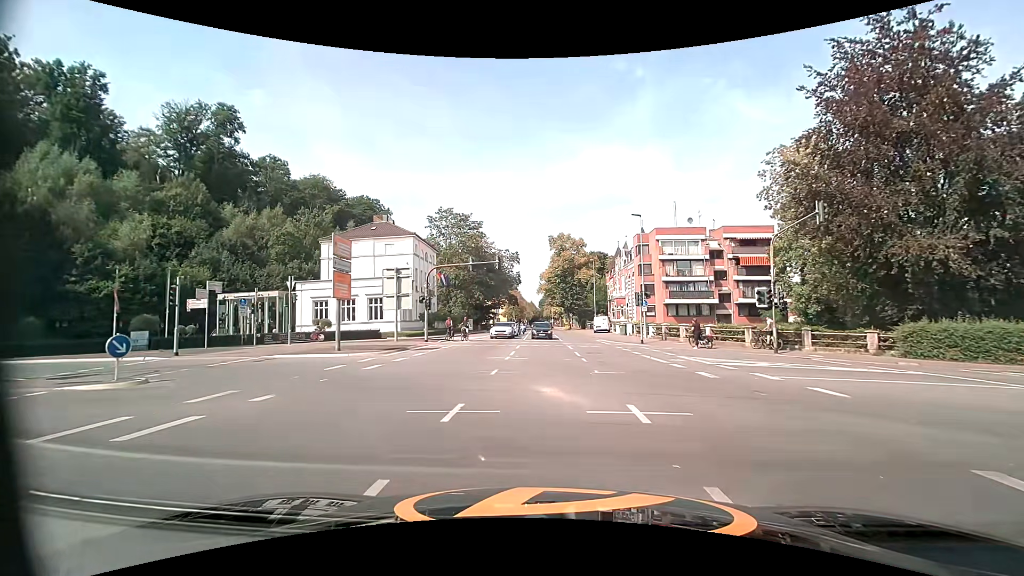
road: tertiary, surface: asphalt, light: Day
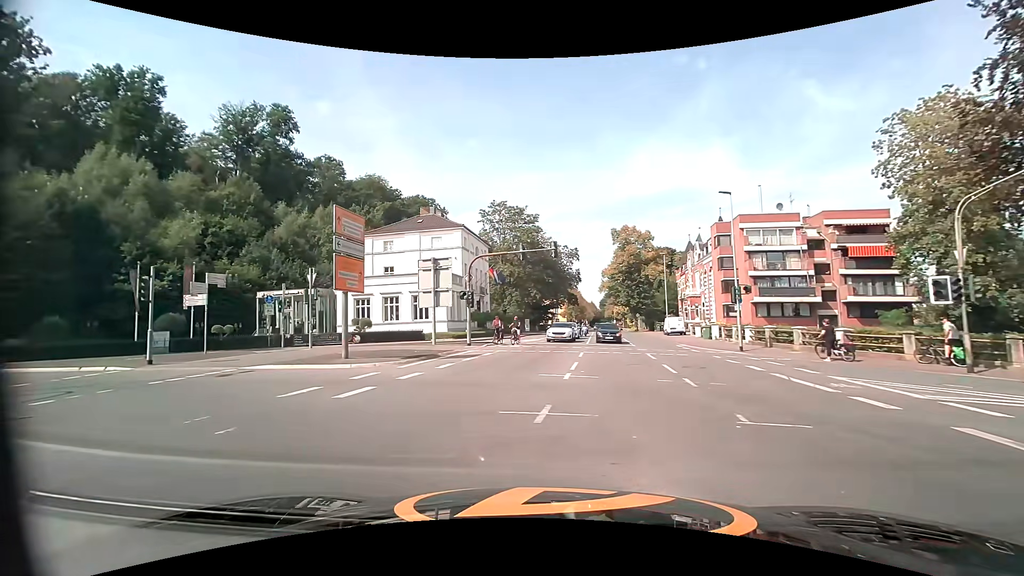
(-0.2, +6.2) m; -7°
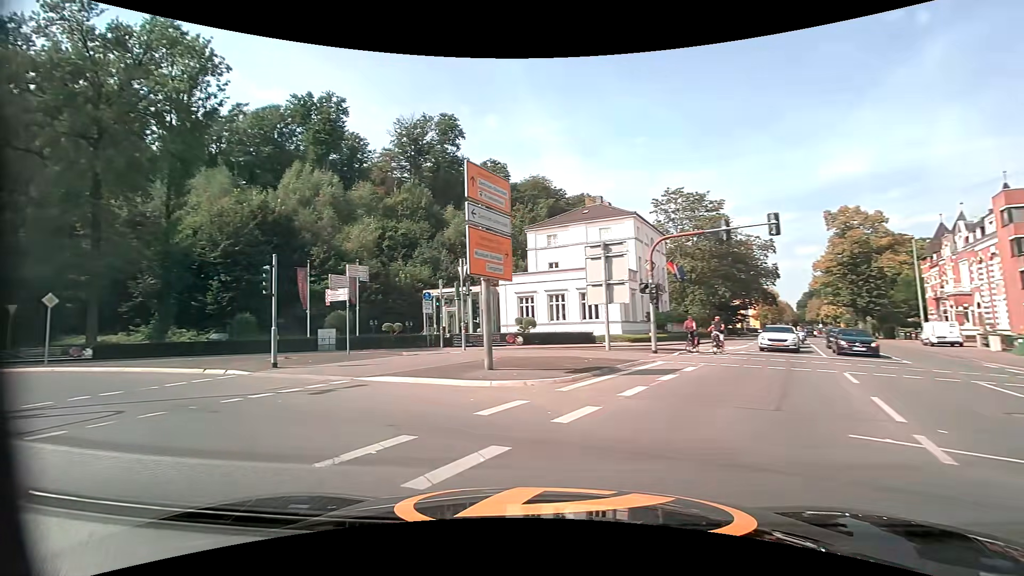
(-0.9, +5.9) m; -19°
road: secondary
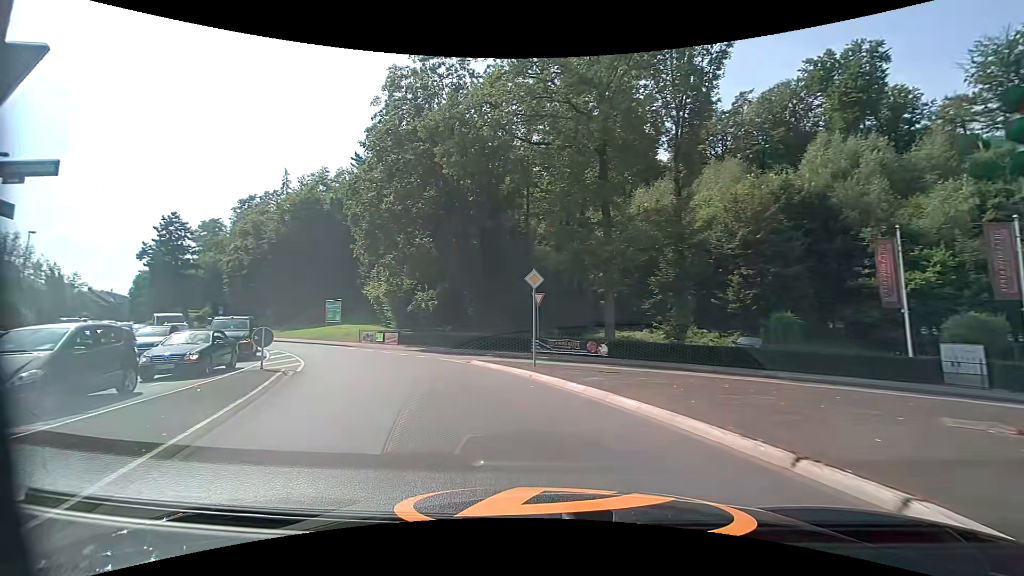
(-6.5, +11.1) m; -54°
(-2, +10) (-6, +19) (-11, +28) (-17, +35) (-24, +42) (-32, +49) (-40, +55) (-48, +61) (-55, +67) (-63, +74) m
